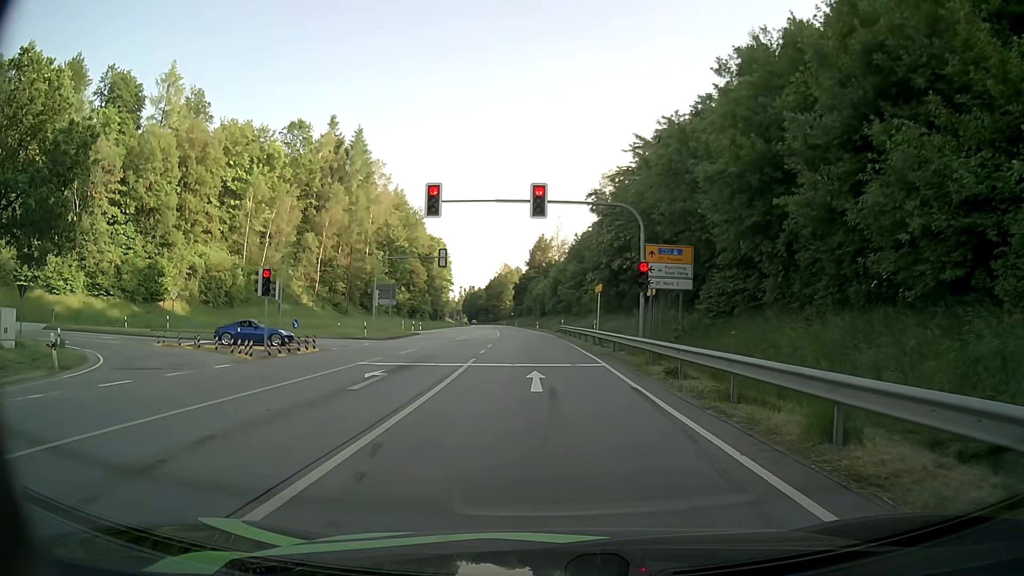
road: primary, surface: asphalt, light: Day
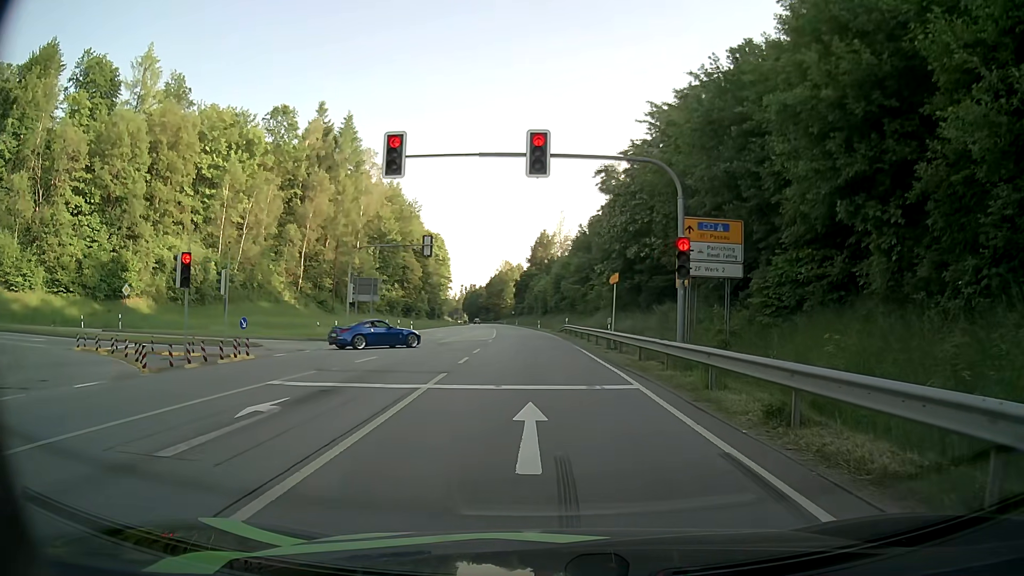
(0.0, +6.7) m; 0°
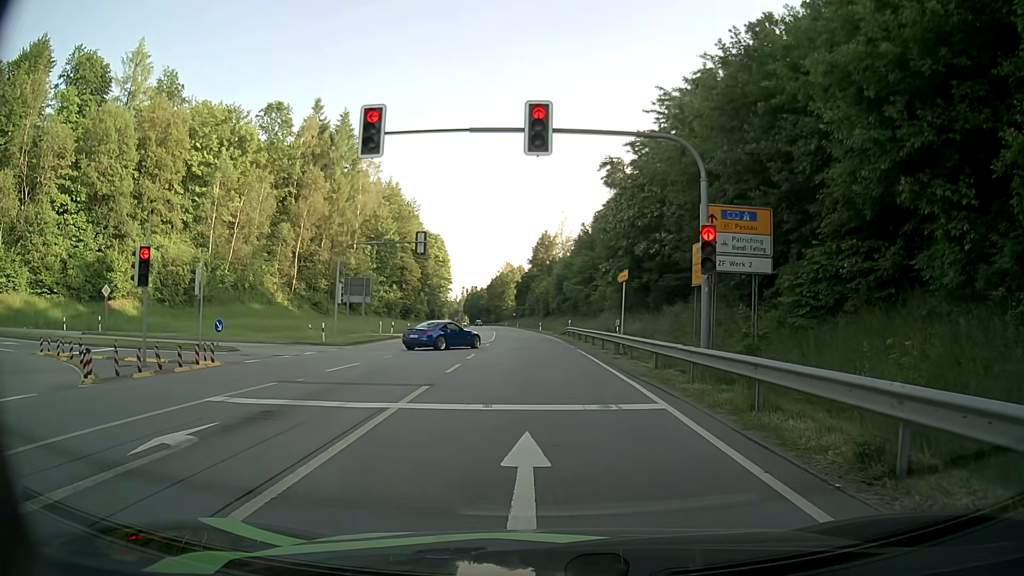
(0.0, +2.6) m; 0°
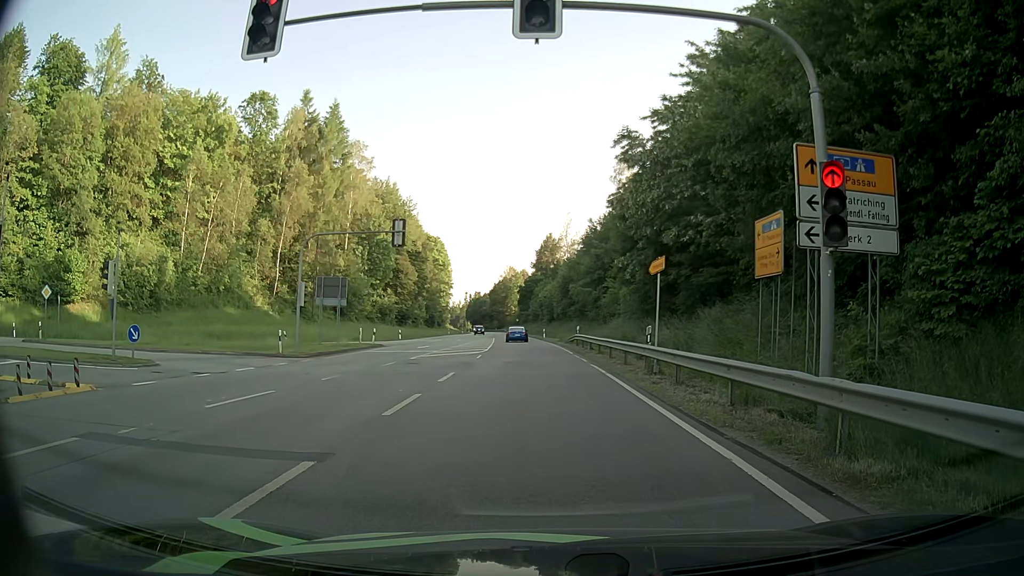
(-0.1, +6.4) m; -2°
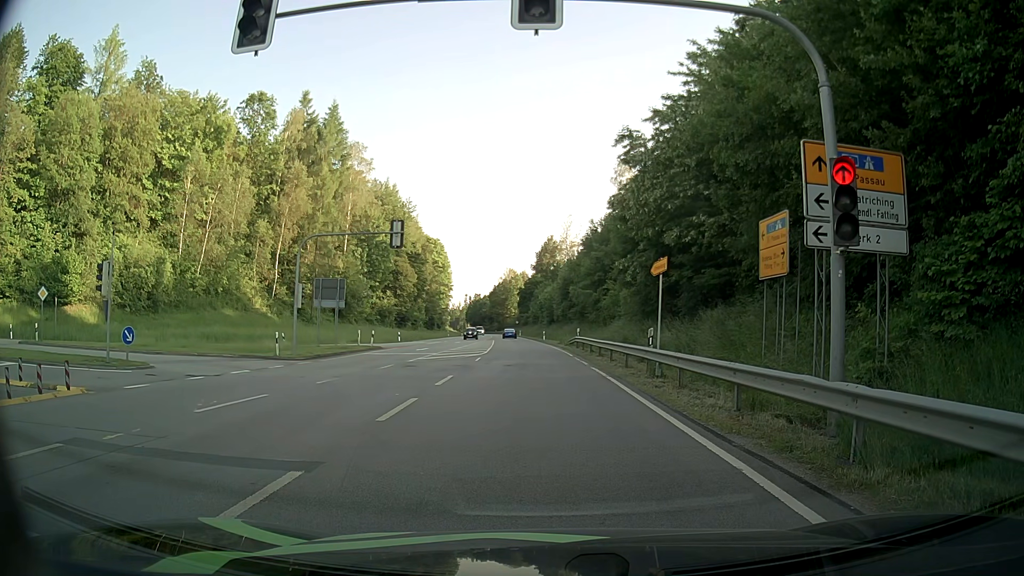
(0.0, +0.4) m; 0°
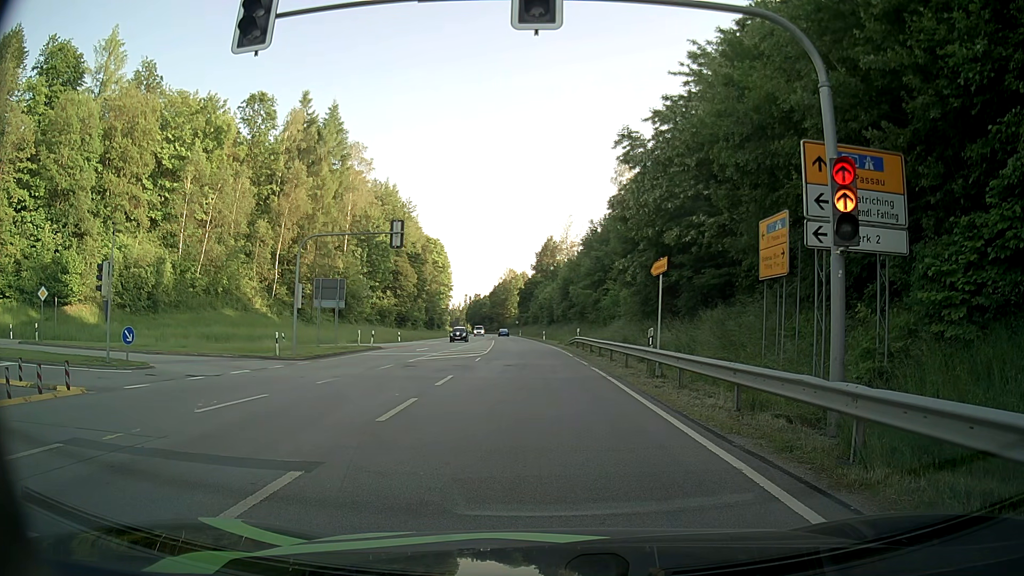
(0.0, 0.0) m; 0°
